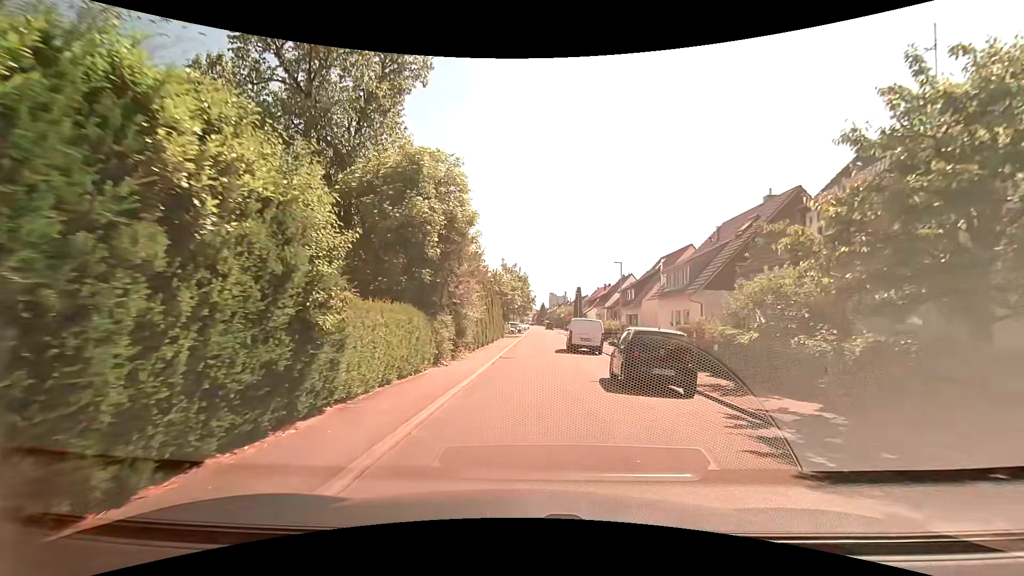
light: Day
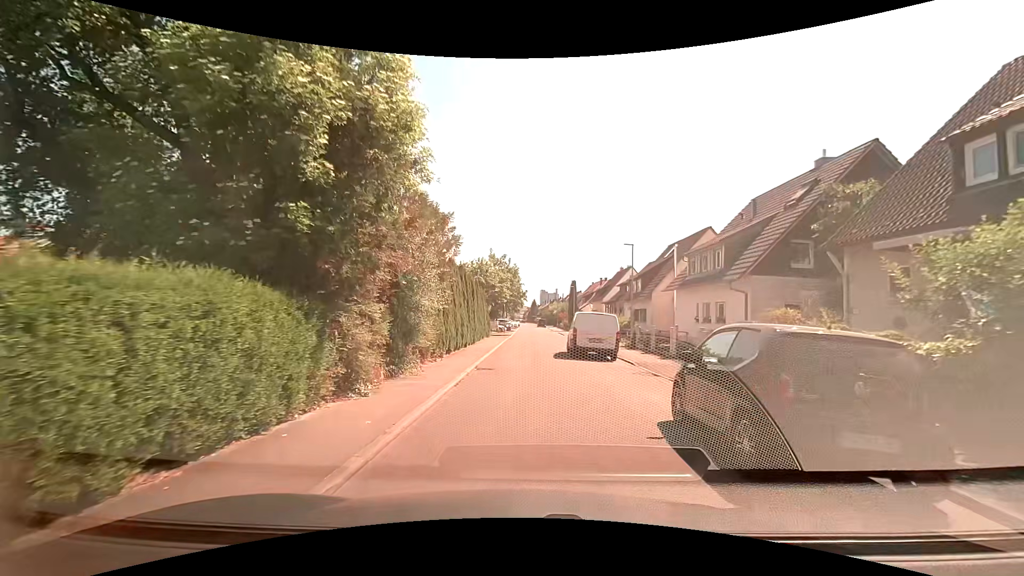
(-0.1, +6.8) m; +1°
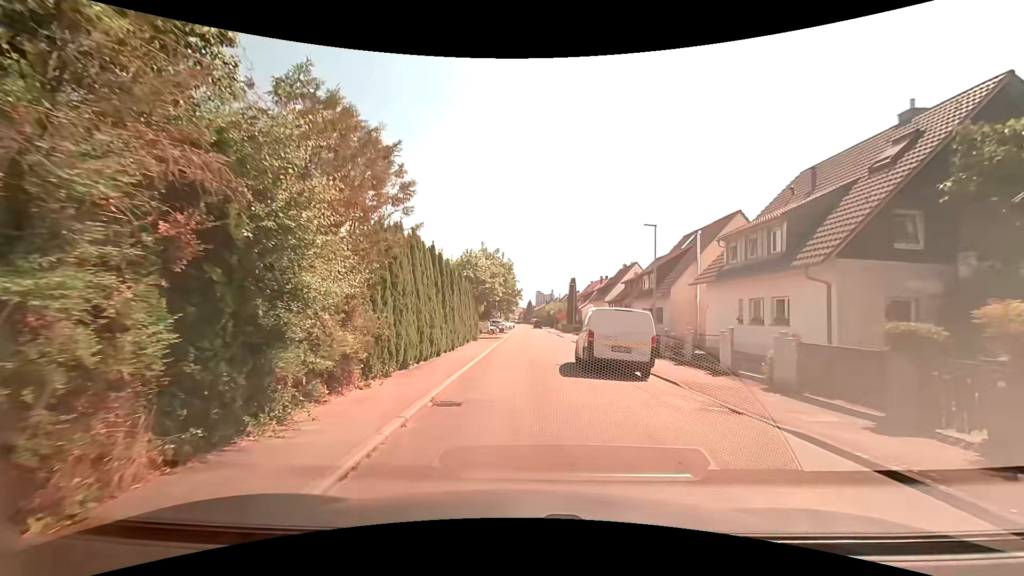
(0.0, +6.1) m; 0°
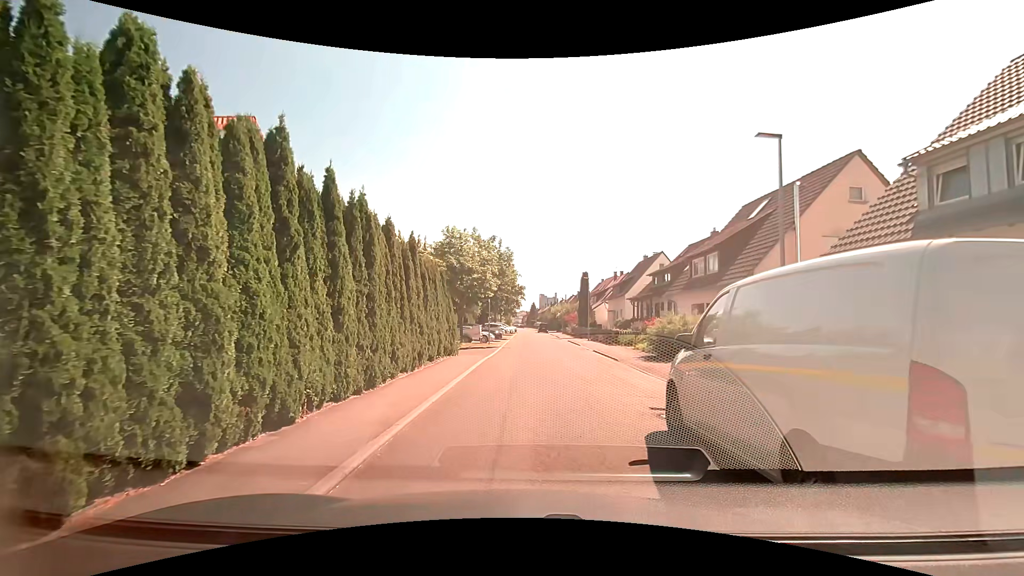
(+0.1, +11.1) m; +1°
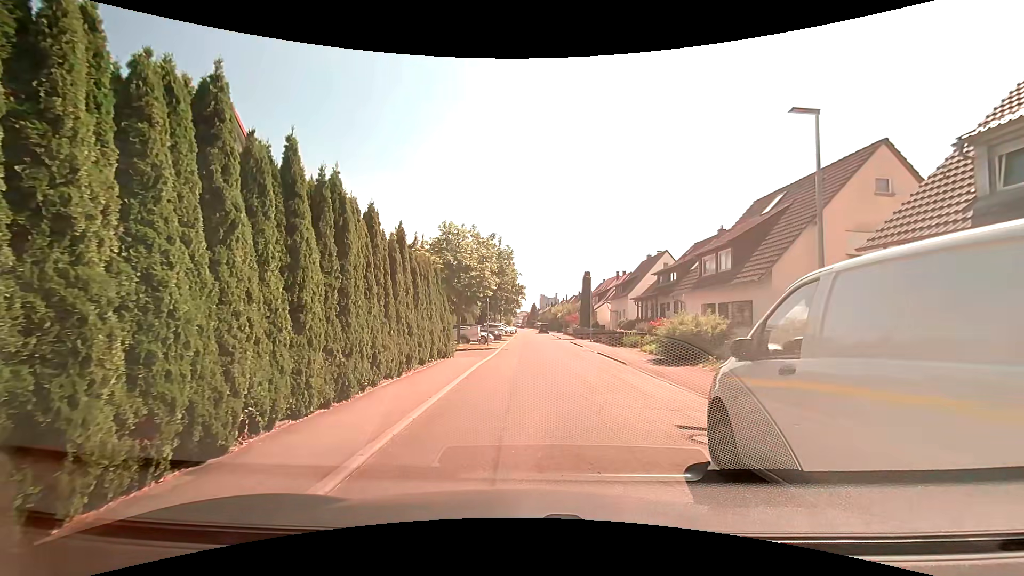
(0.0, +1.4) m; -2°
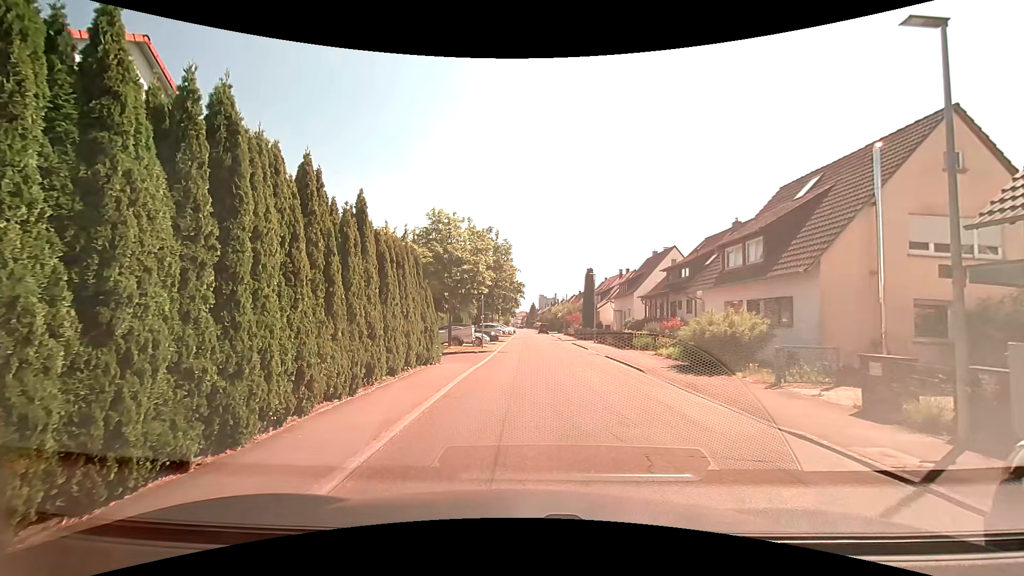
(+0.1, +3.1) m; +2°
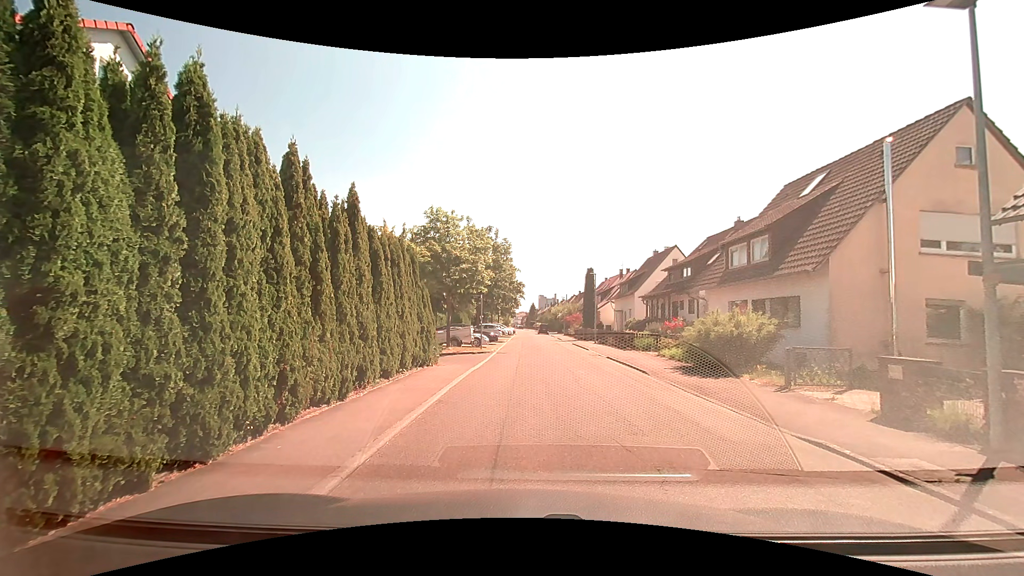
(0.0, +0.5) m; 0°
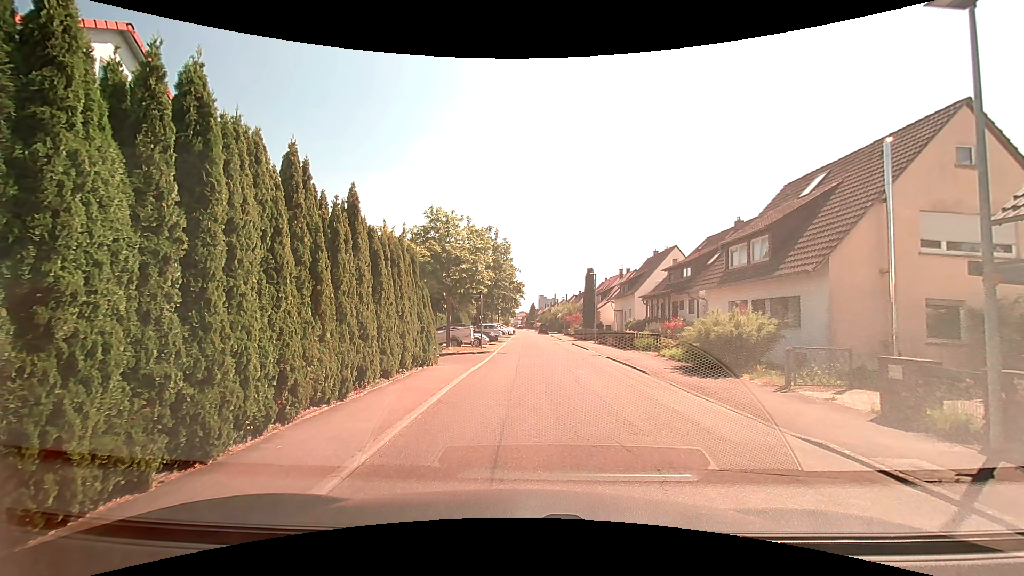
(0.0, 0.0) m; 0°
